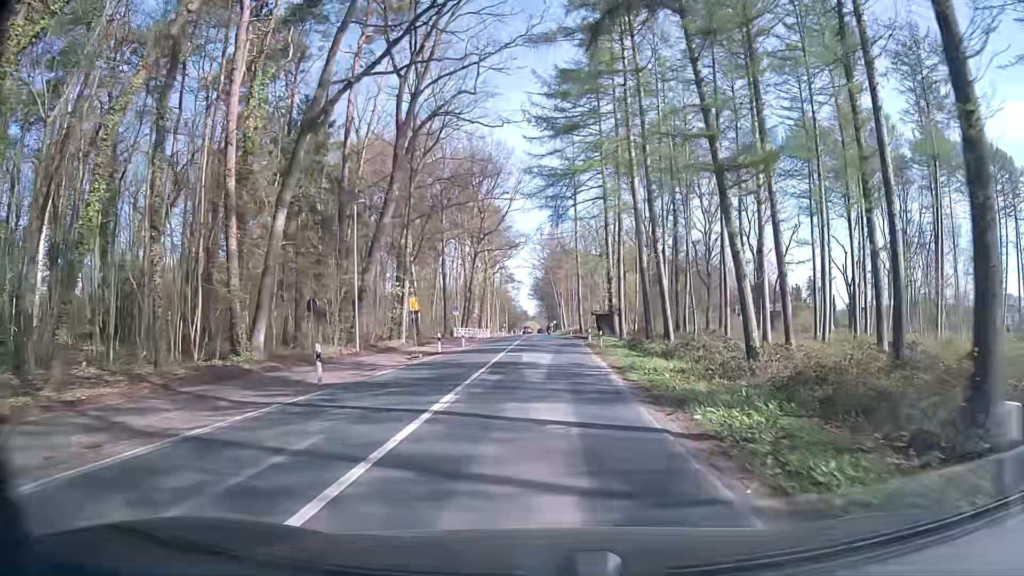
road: secondary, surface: asphalt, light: Day
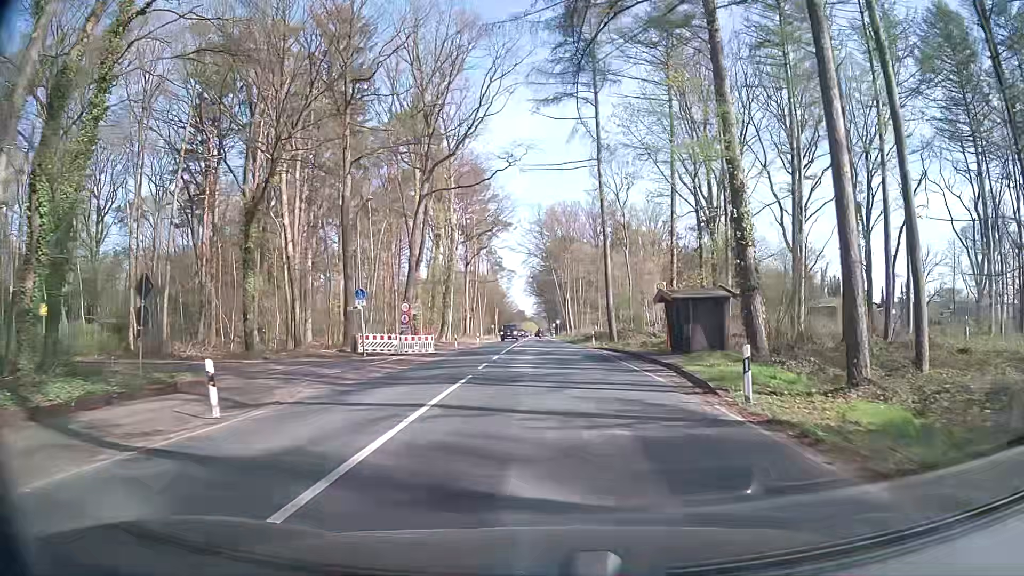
(-0.1, +38.3) m; 0°
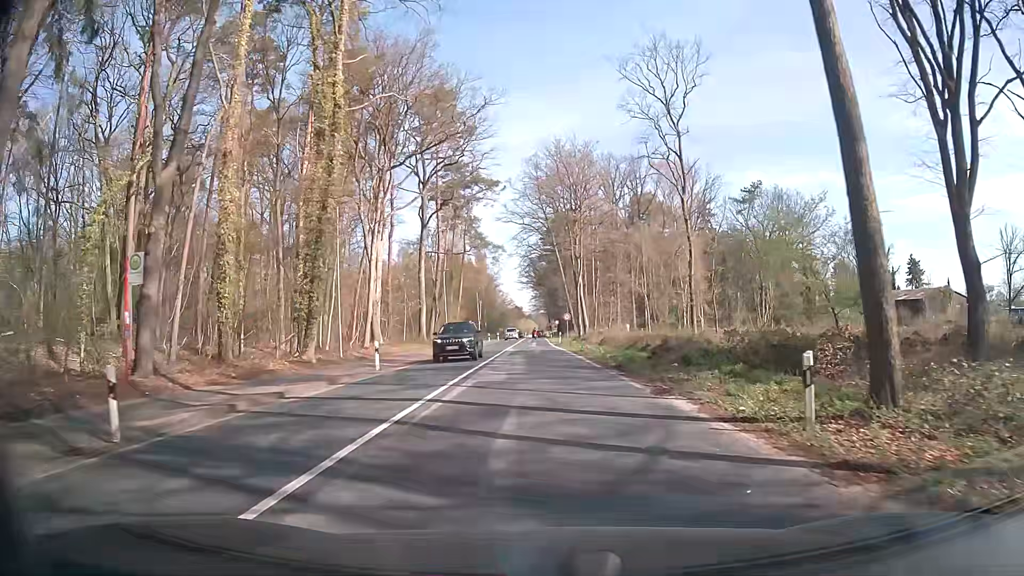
(-0.1, +38.3) m; 0°
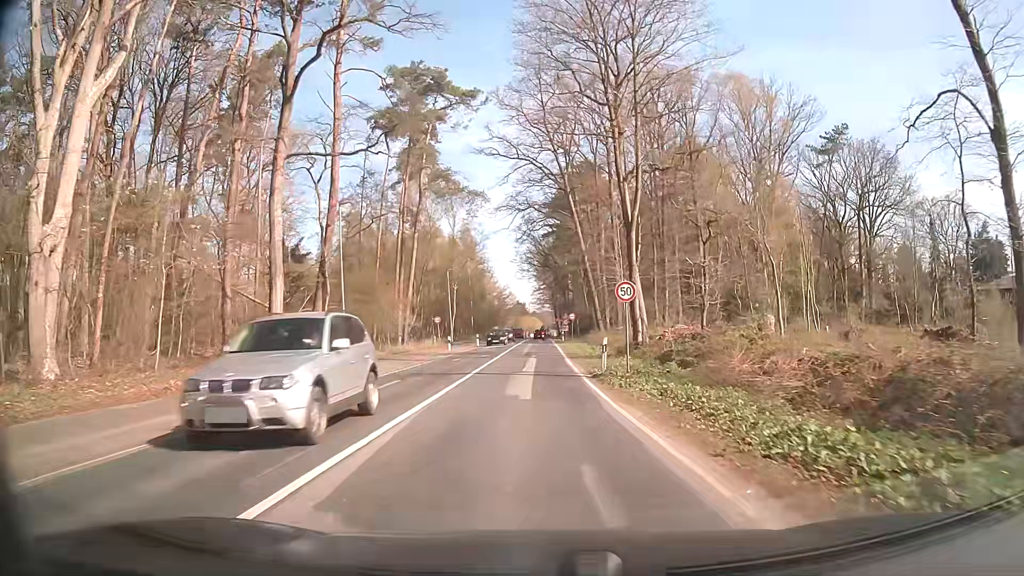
(+0.2, +38.4) m; 0°
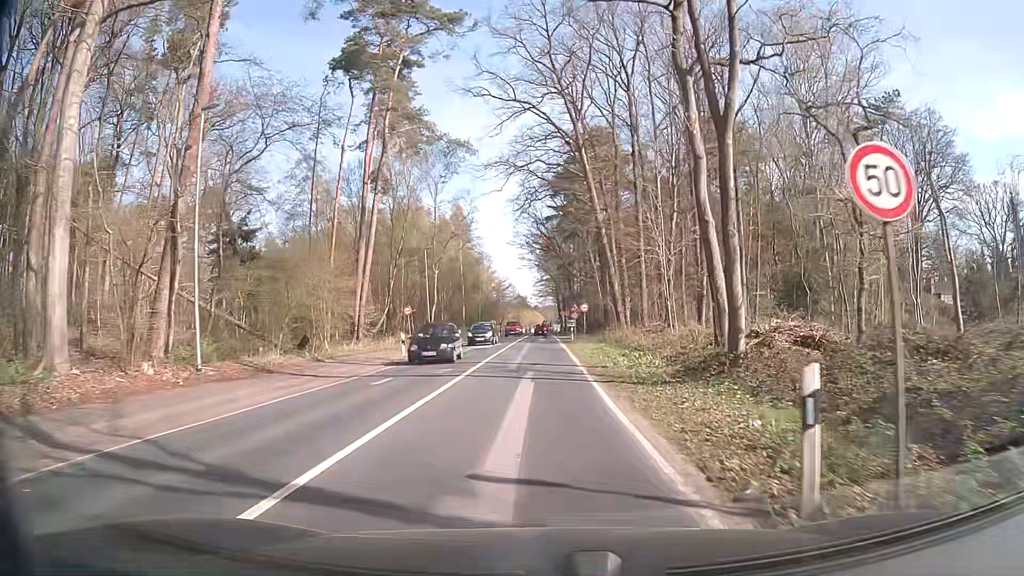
(-0.1, +15.0) m; 0°
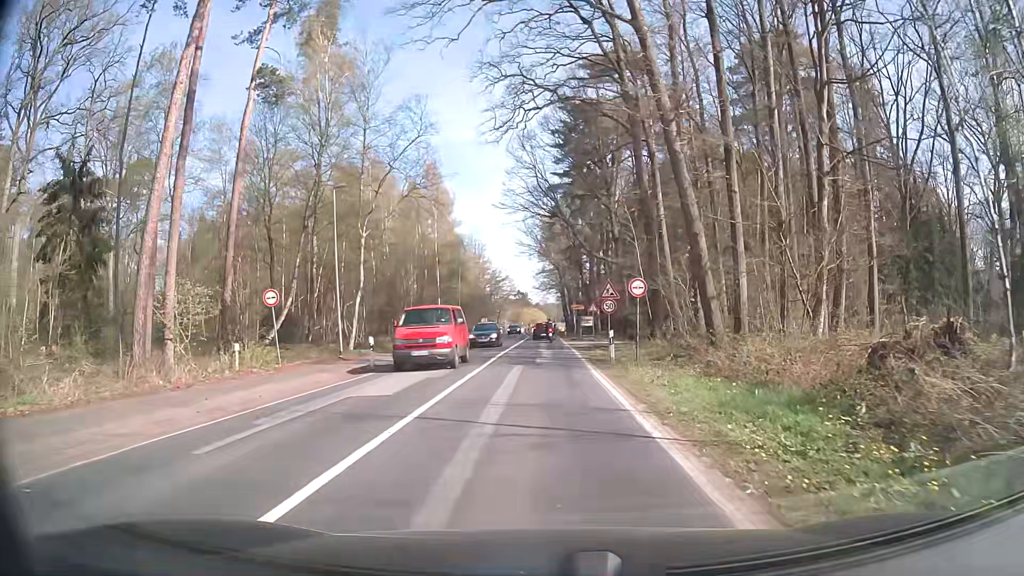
(-0.2, +24.9) m; -1°
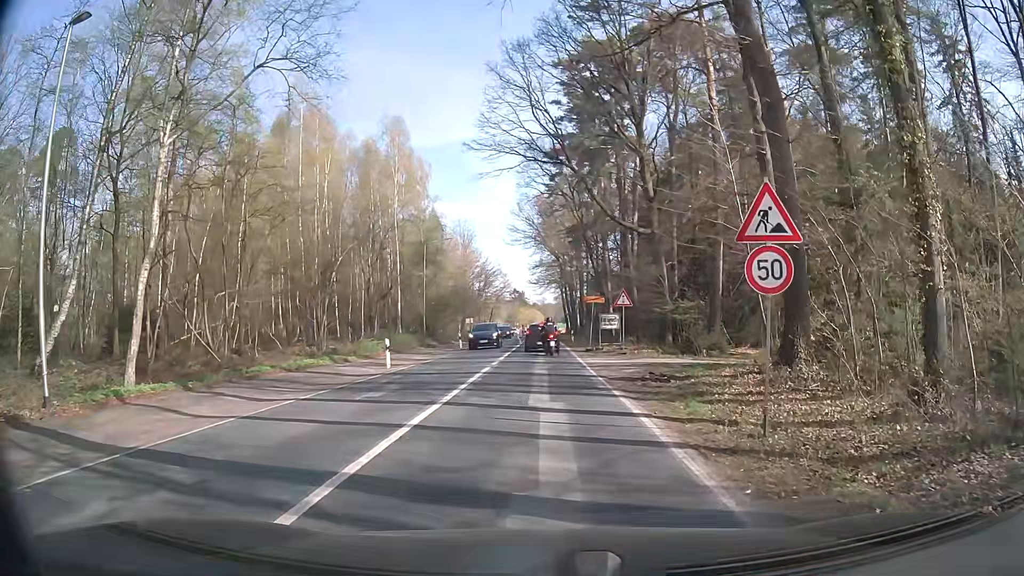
(+0.2, +19.3) m; -1°
